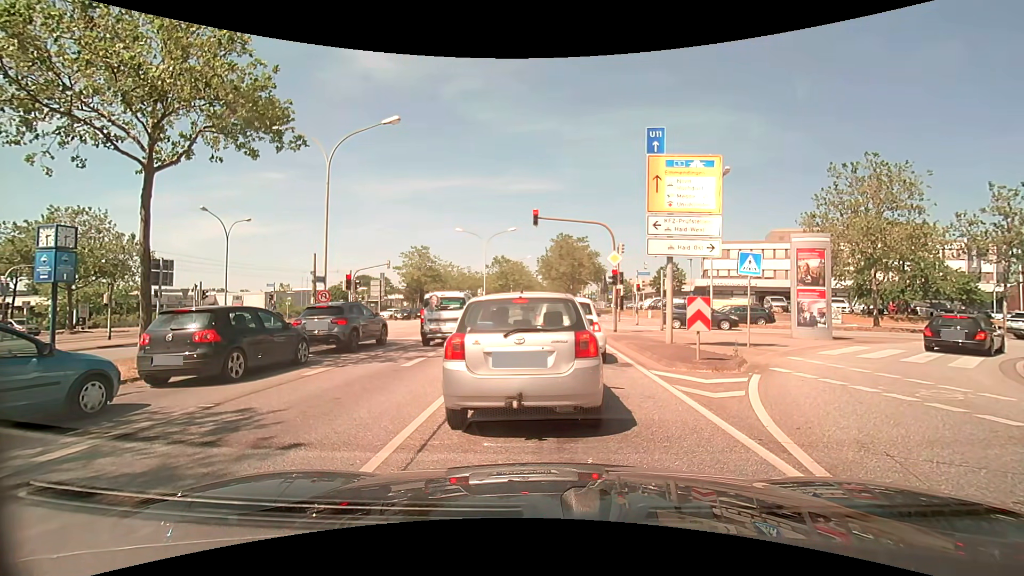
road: primary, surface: asphalt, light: Day
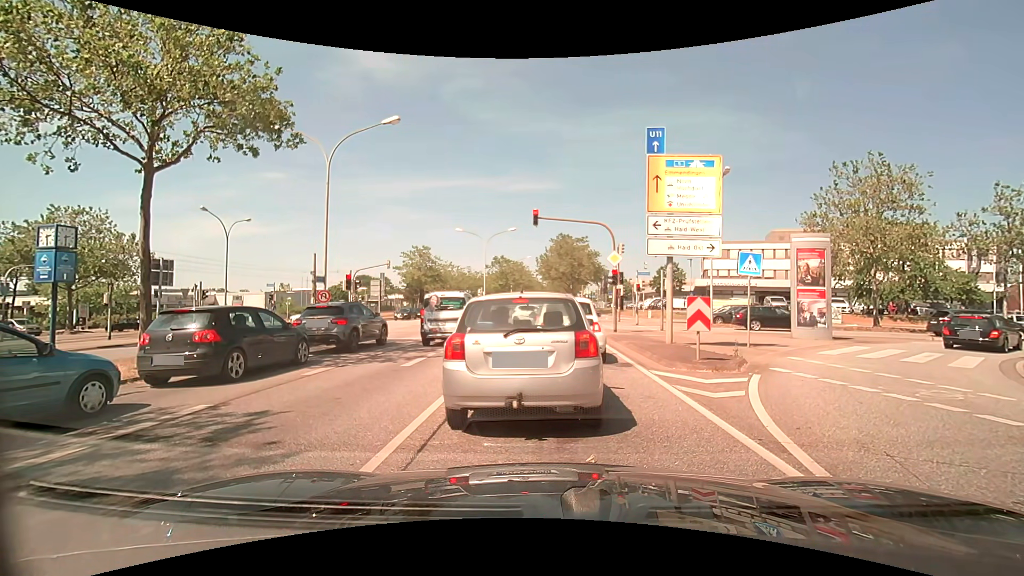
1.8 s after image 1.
(0.0, 0.0) m; 0°
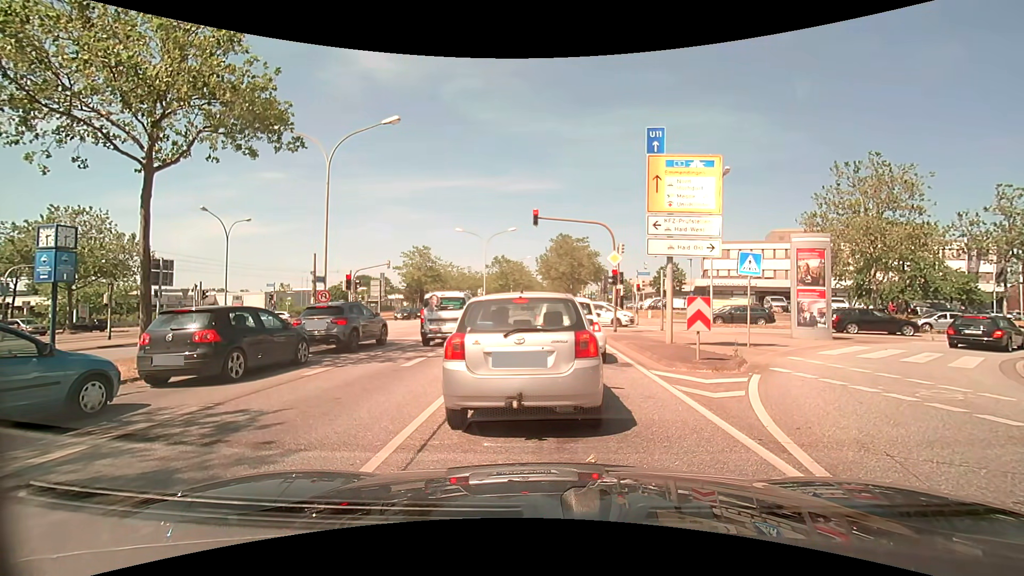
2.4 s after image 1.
(0.0, 0.0) m; 0°
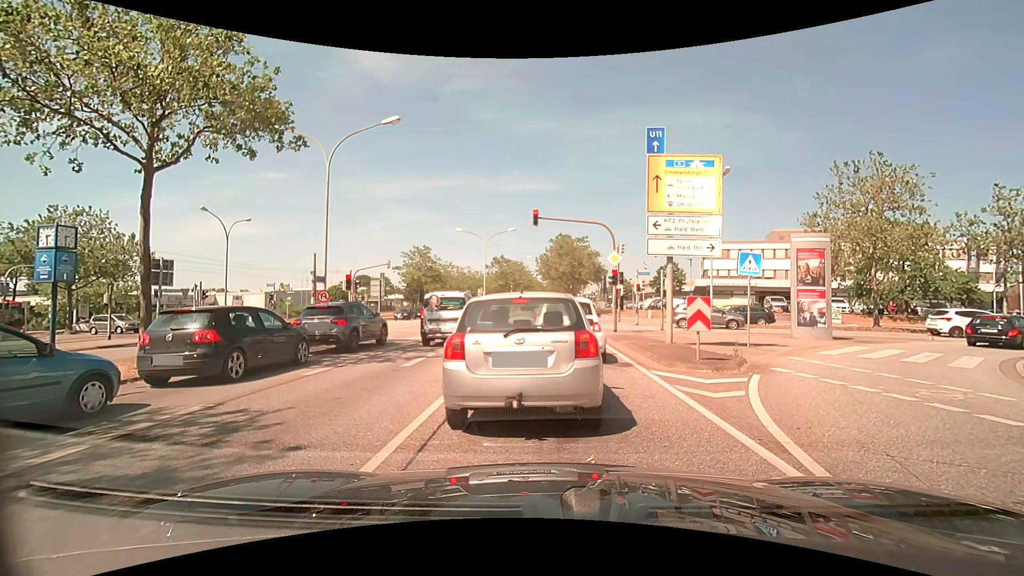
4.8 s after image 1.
(0.0, 0.0) m; 0°
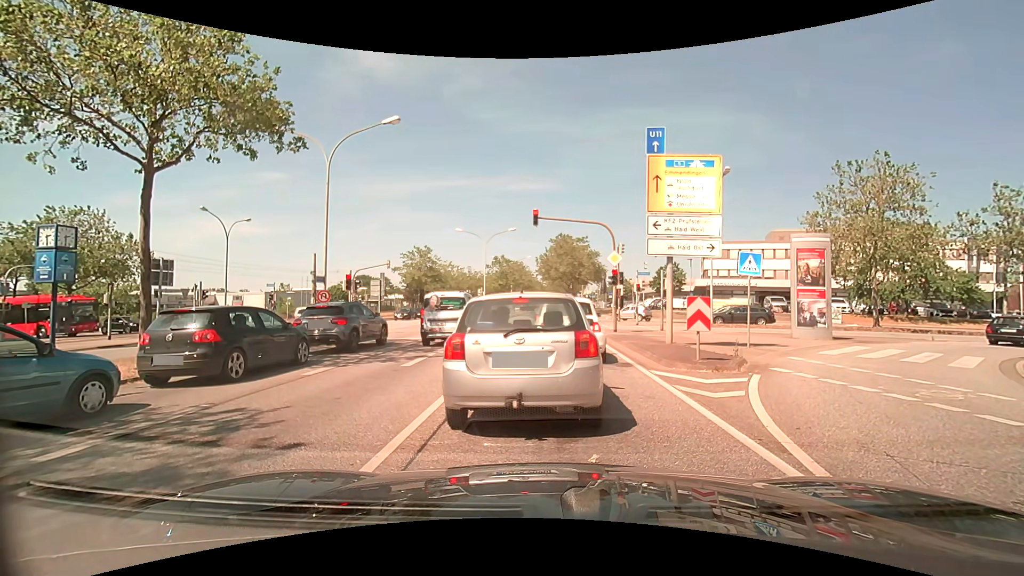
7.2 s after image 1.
(0.0, 0.0) m; 0°
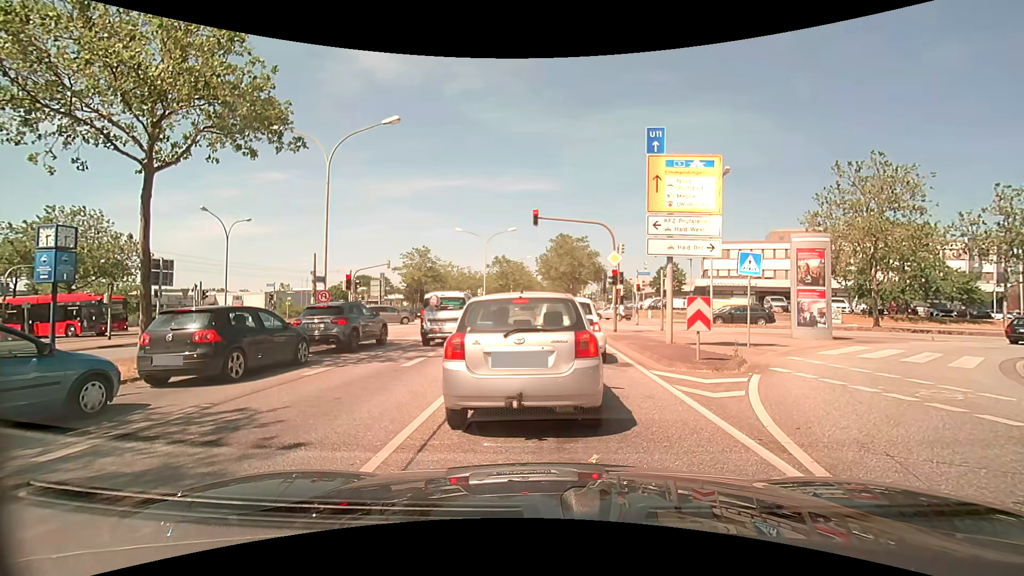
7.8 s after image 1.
(0.0, 0.0) m; 0°
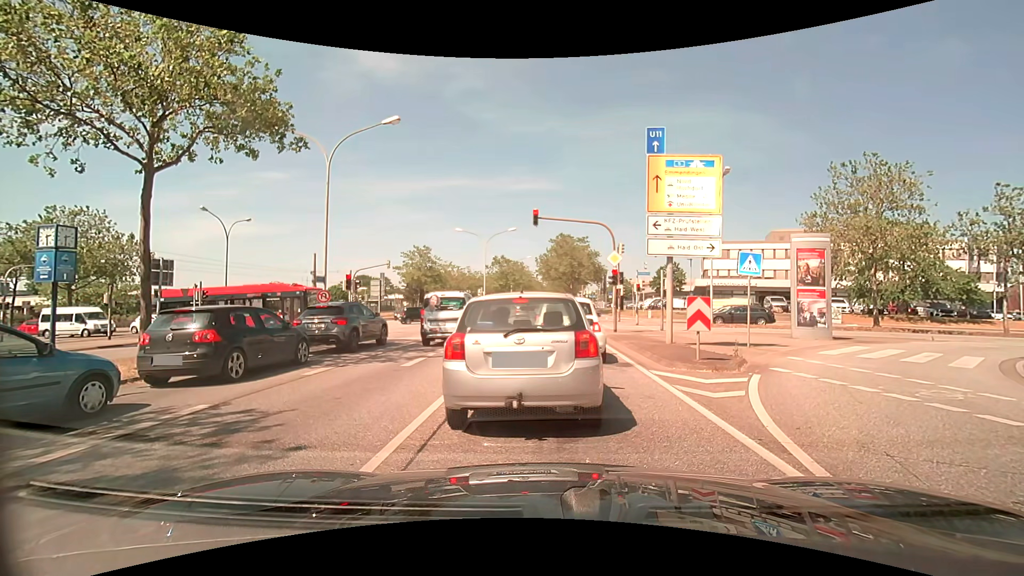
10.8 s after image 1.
(0.0, 0.0) m; 0°
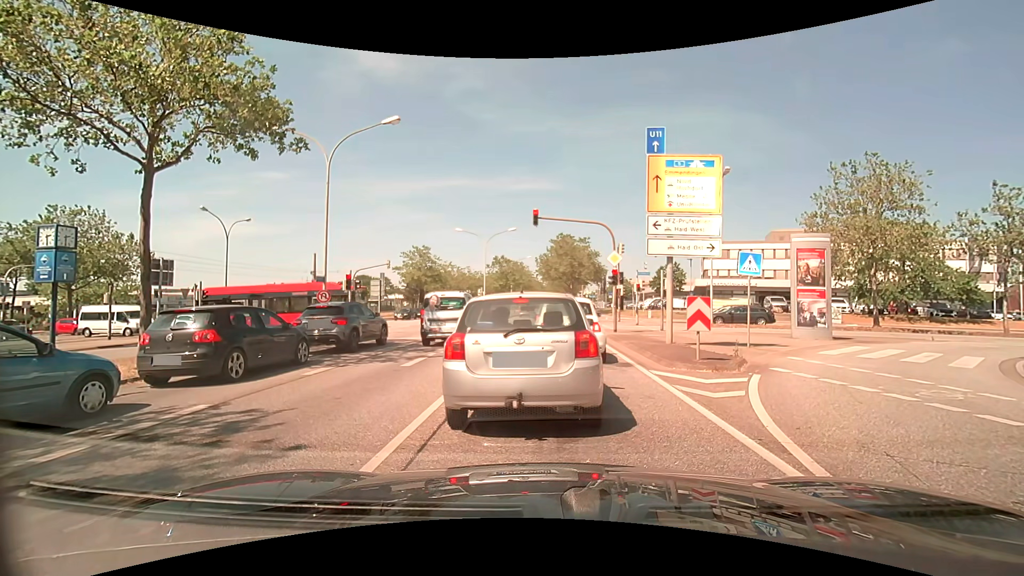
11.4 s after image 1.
(0.0, 0.0) m; 0°
(0, +10) (0, +20) (+1, +30) (+1, +40) (+1, +50) (+1, +60) (+1, +70) (+2, +80) (+2, +90) (+2, +100) m
